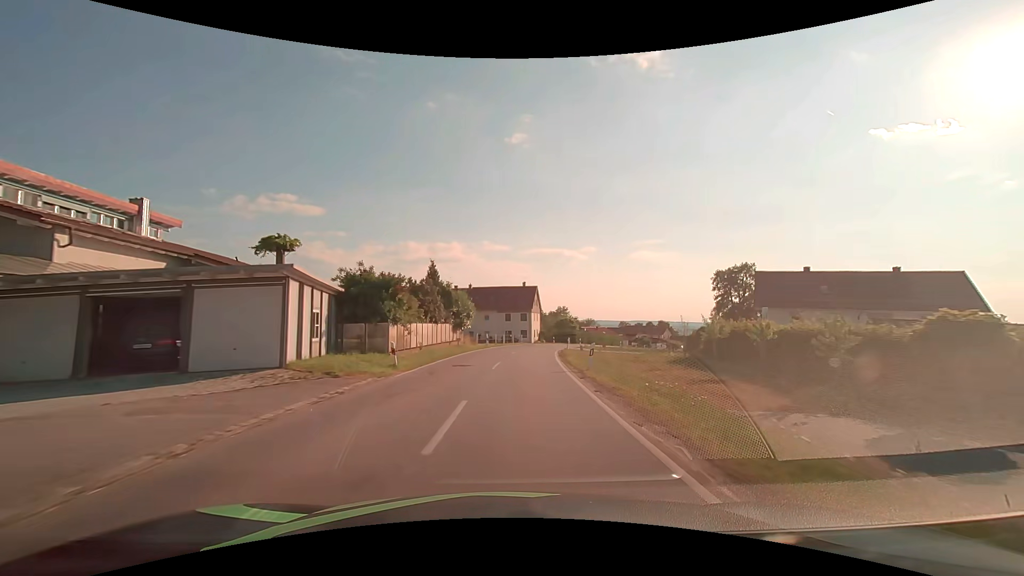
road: secondary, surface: asphalt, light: Day
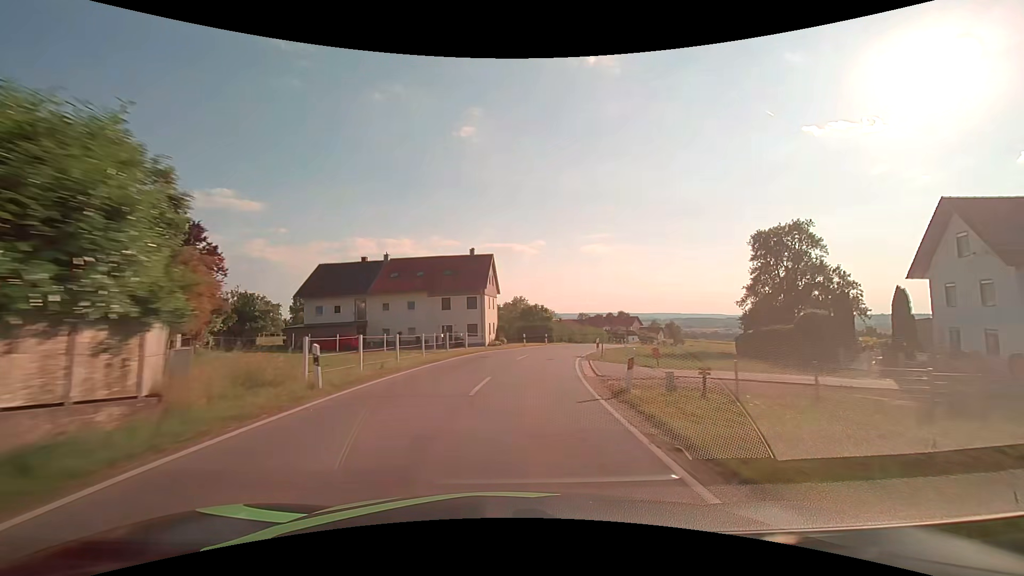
(+1.2, +32.1) m; +6°
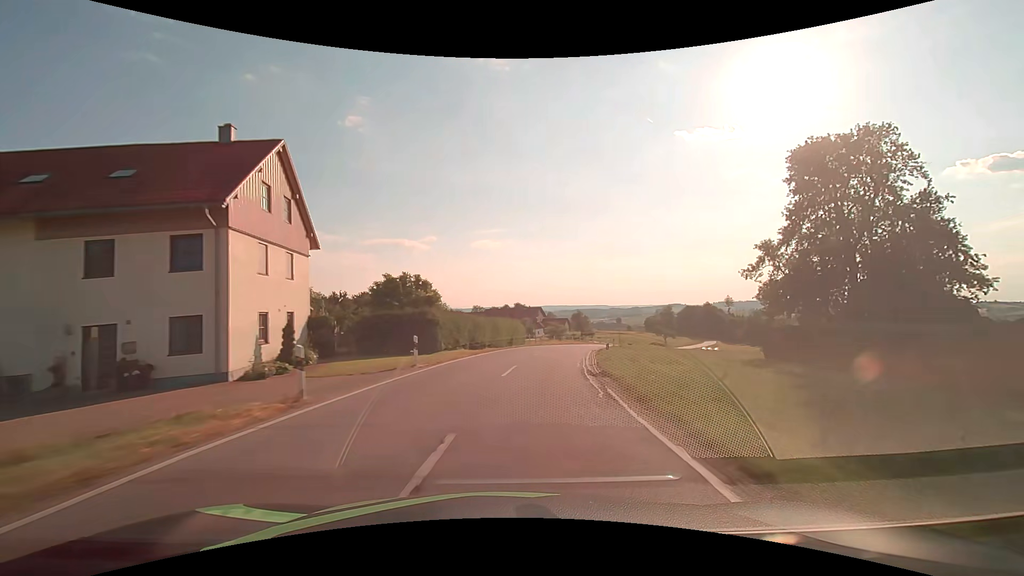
(+2.9, +32.1) m; +11°
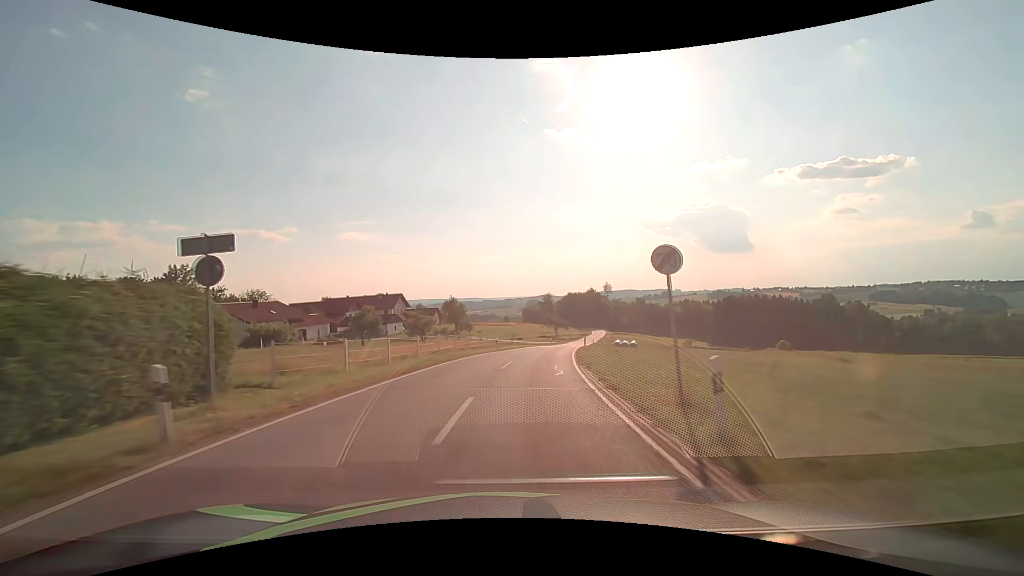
(+6.2, +42.5) m; +15°
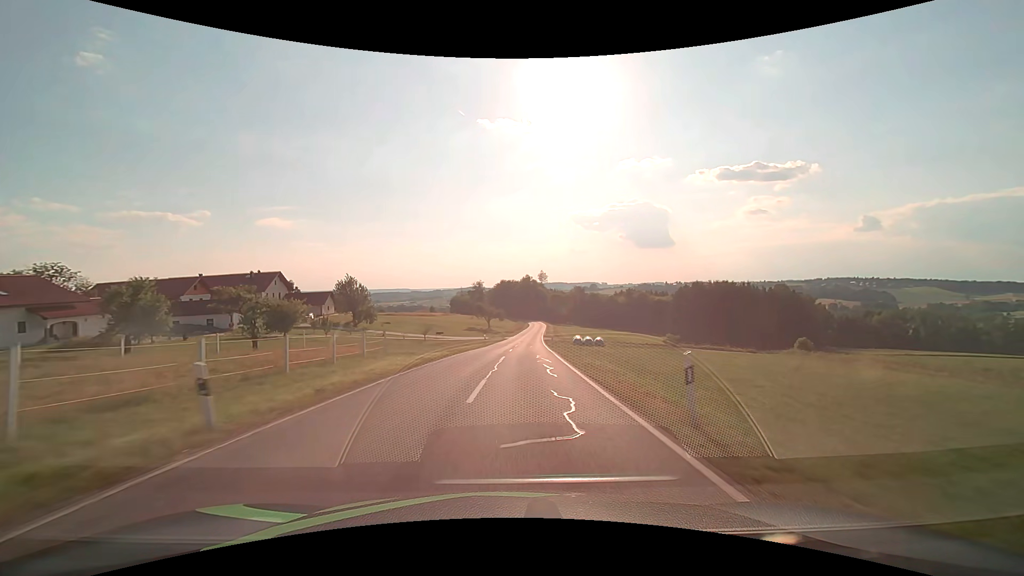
(+2.2, +32.2) m; +8°
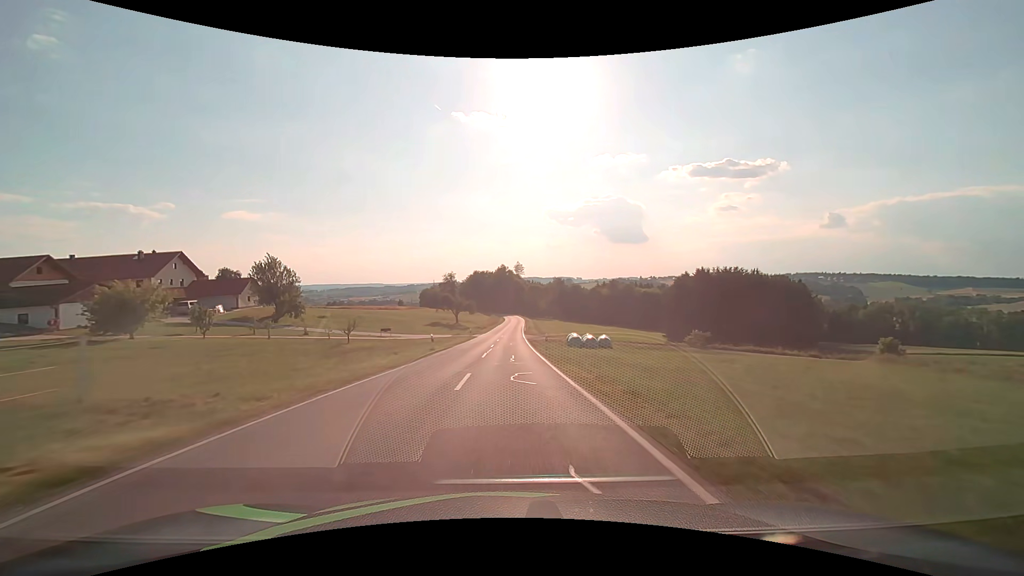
(+0.7, +21.4) m; +3°
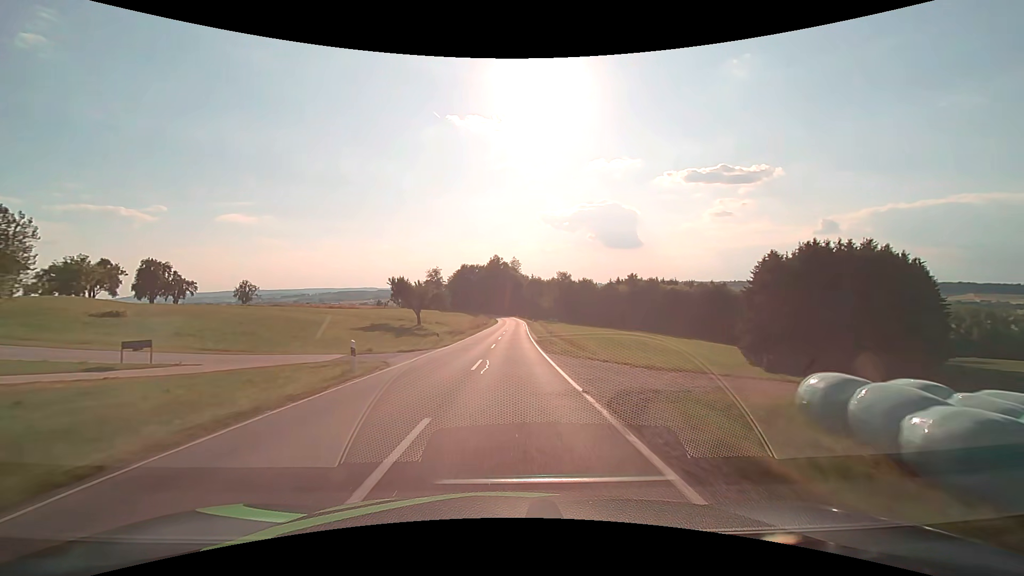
(+0.2, +42.7) m; +1°
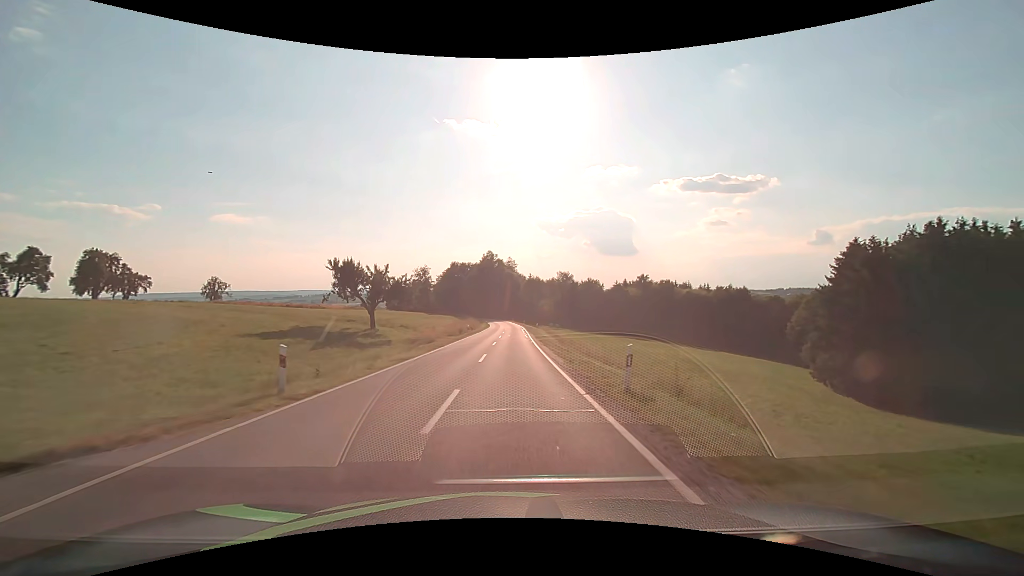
(+0.1, +21.1) m; +1°
(0, +10) (0, +20) (0, +30) (0, +40) (+1, +50) (+1, +60) (+1, +70) (+1, +80) (+1, +90) (+1, +100) m
